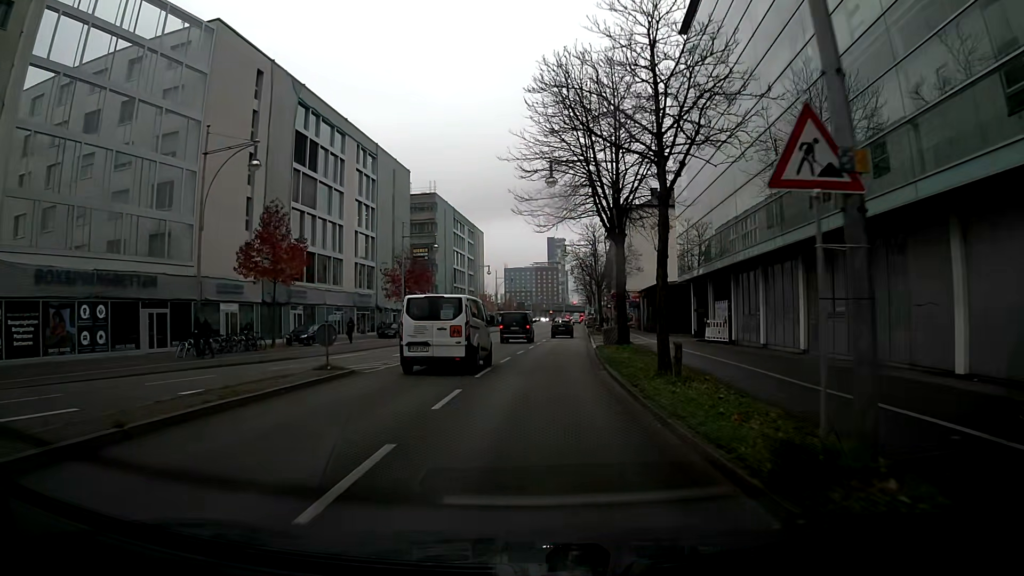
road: primary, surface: asphalt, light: Day
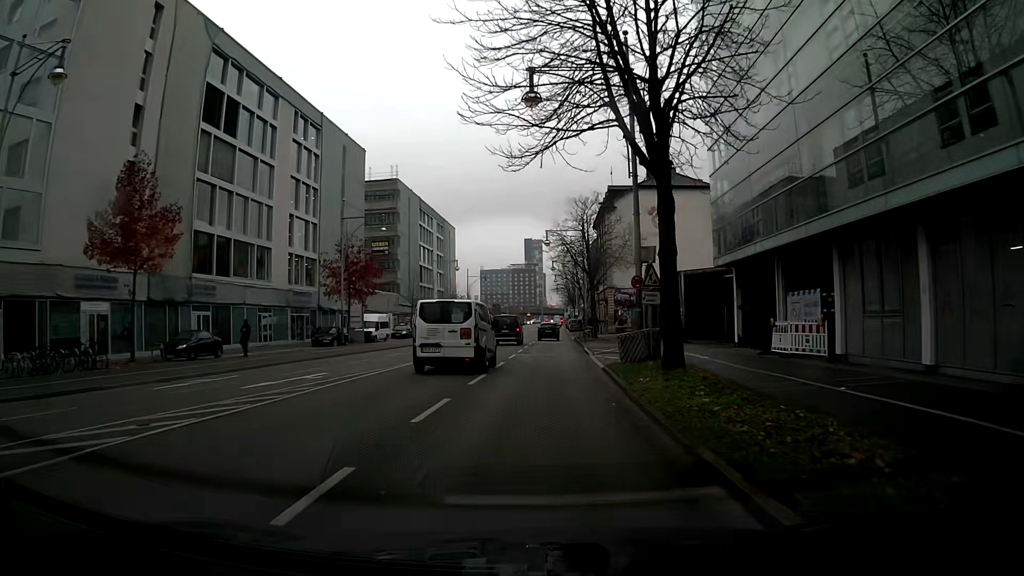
(+0.1, +13.2) m; 0°
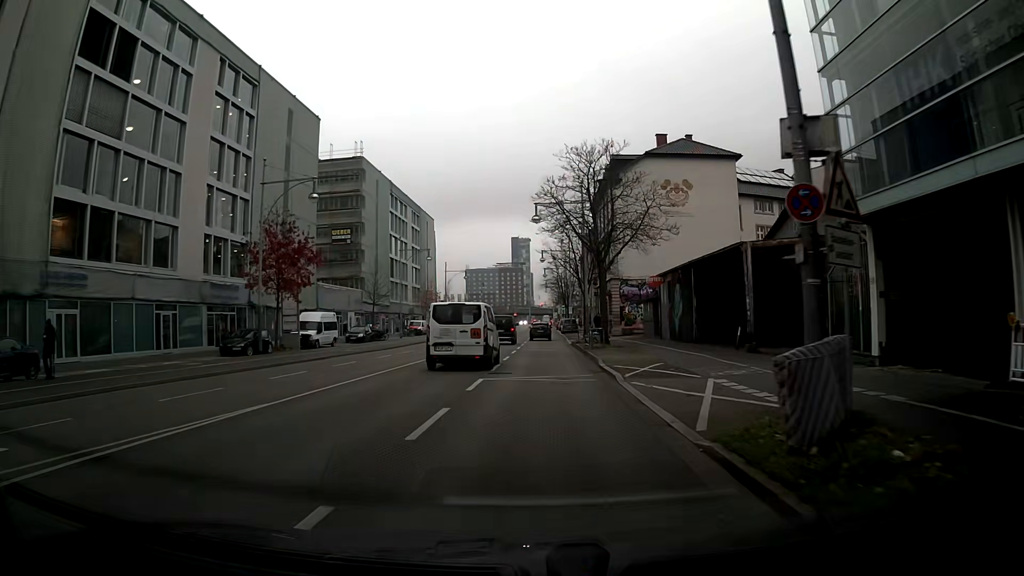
(+0.3, +13.3) m; +3°
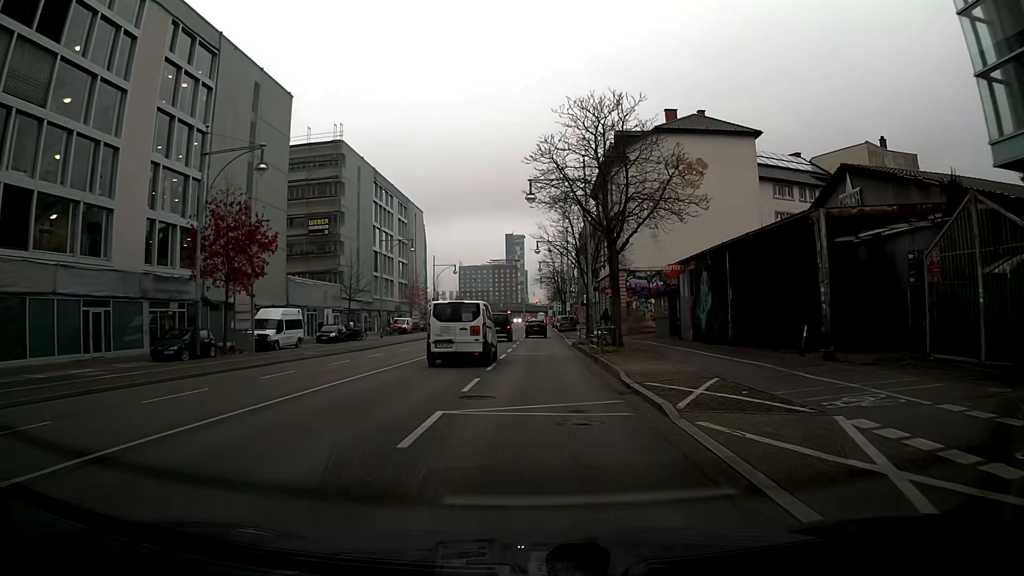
(-0.1, +6.7) m; -1°
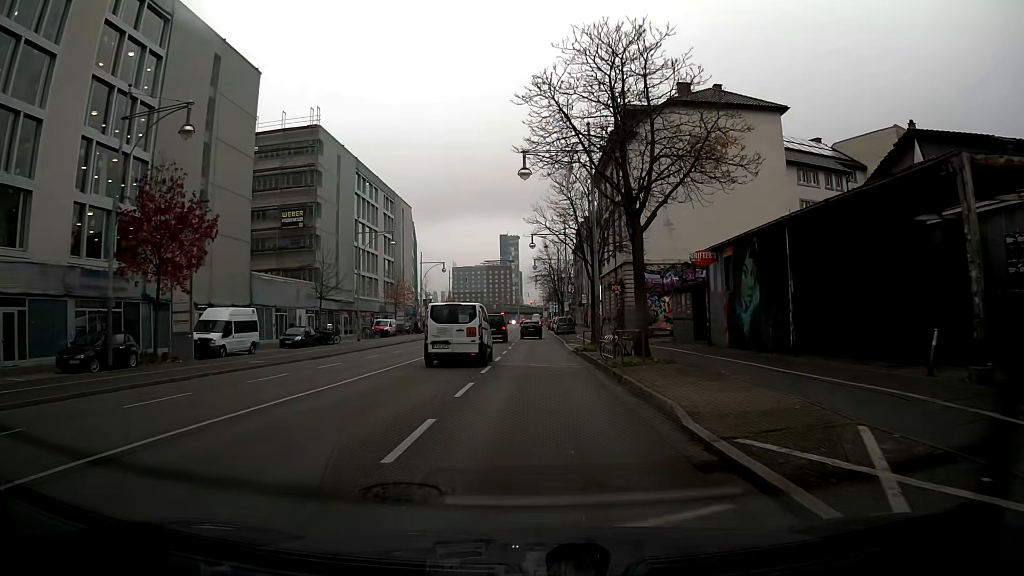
(-0.1, +6.7) m; 0°
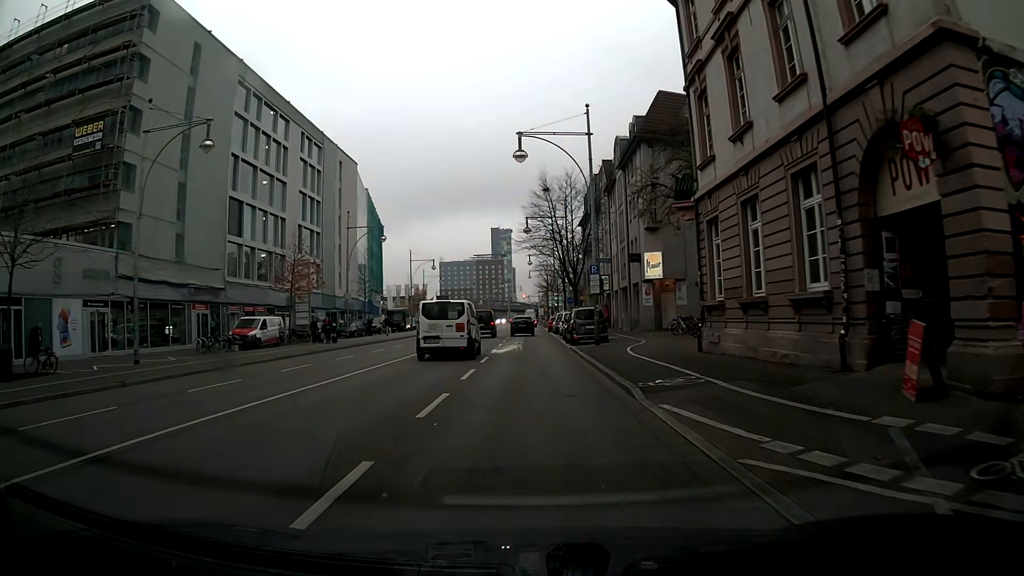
(+0.3, +33.3) m; 0°
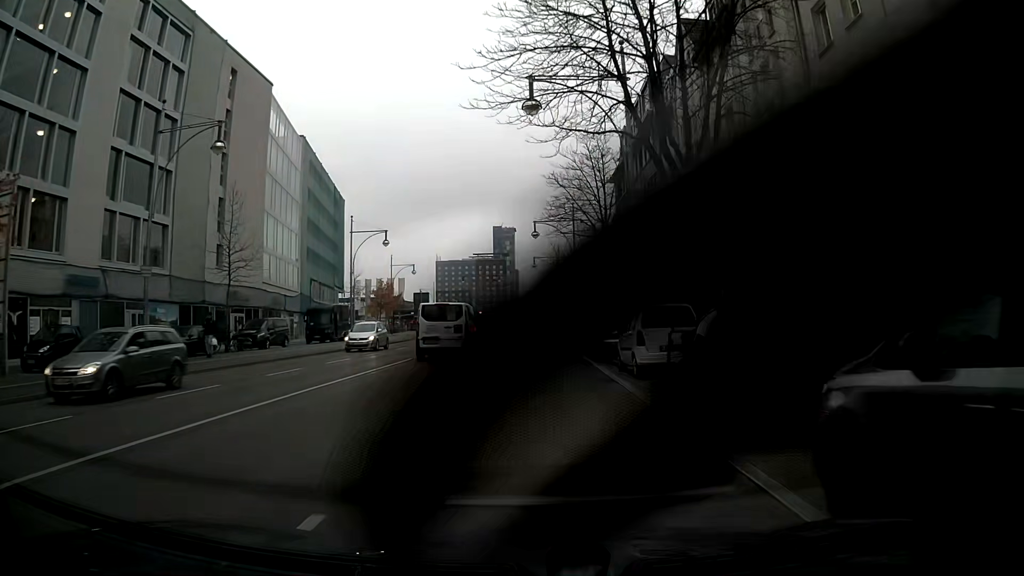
(-0.1, +31.7) m; 0°
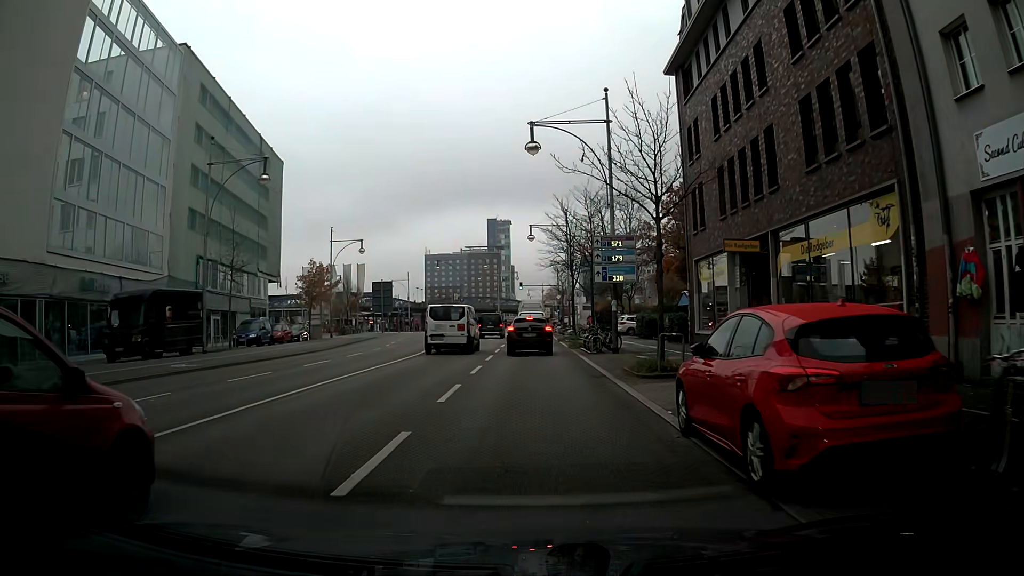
(+0.2, +26.0) m; +1°
